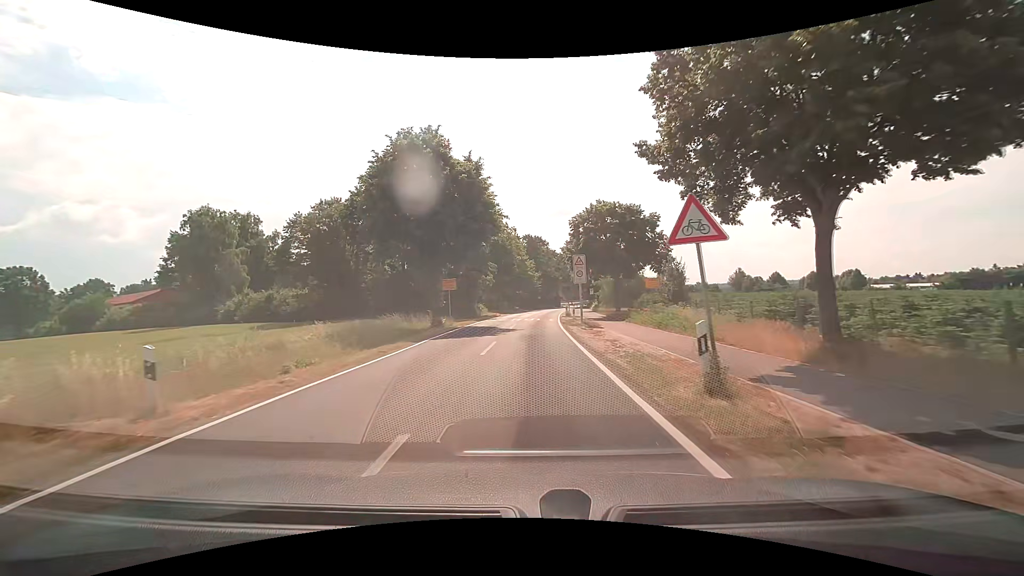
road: secondary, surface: asphalt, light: Day
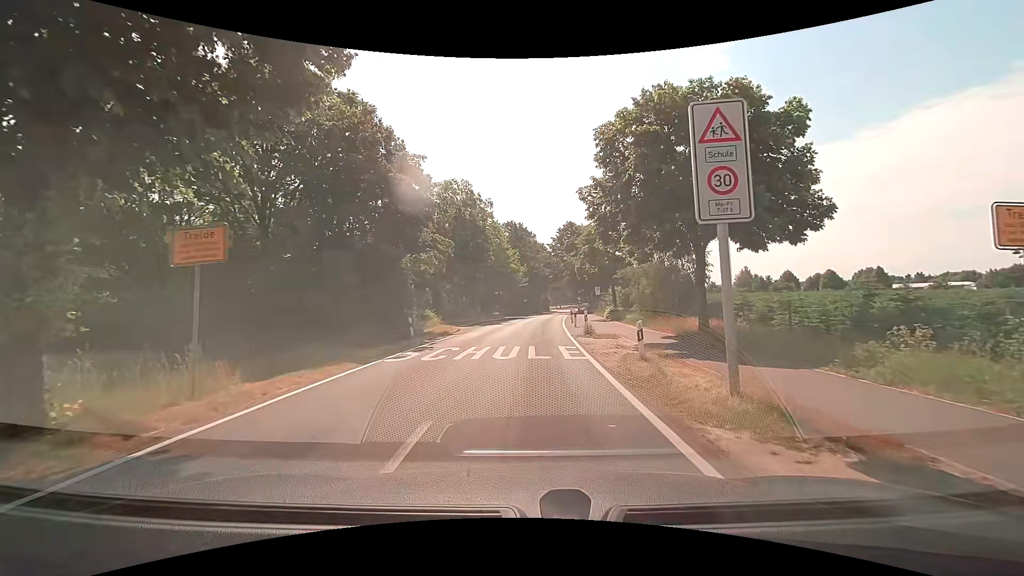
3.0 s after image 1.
(+0.2, +22.9) m; +2°
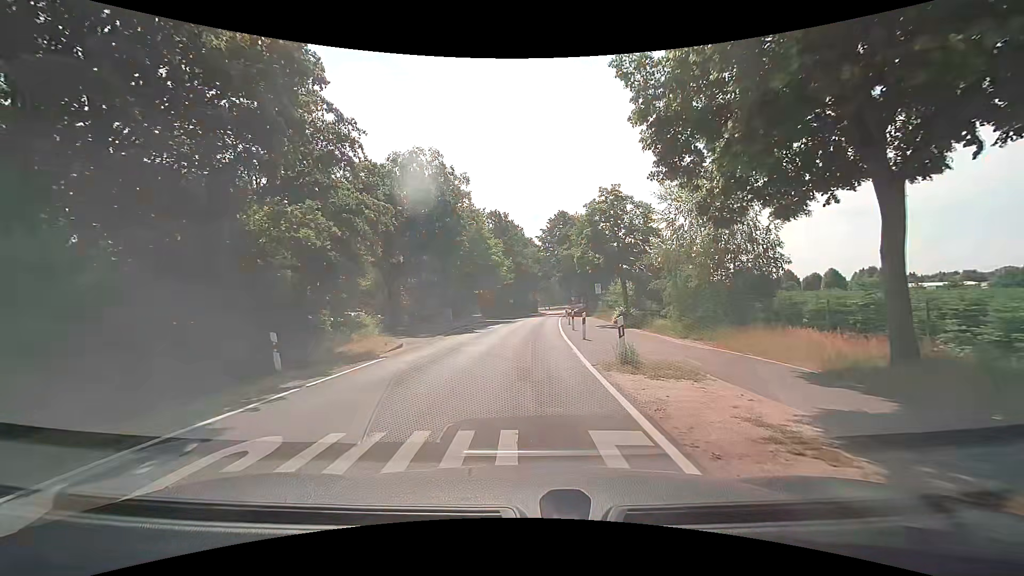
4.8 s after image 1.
(+0.1, +11.1) m; +2°
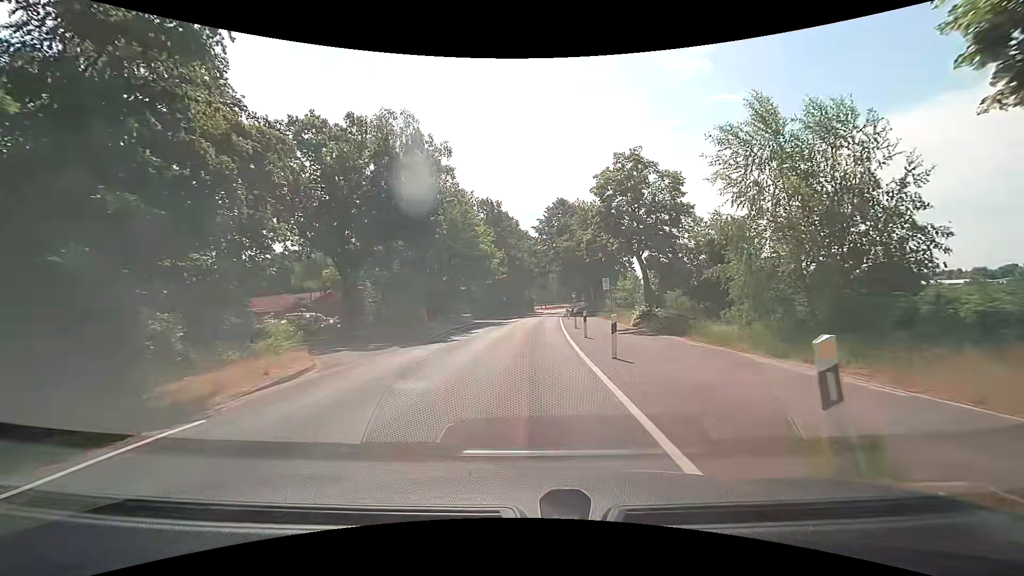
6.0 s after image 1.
(0.0, +8.0) m; 0°
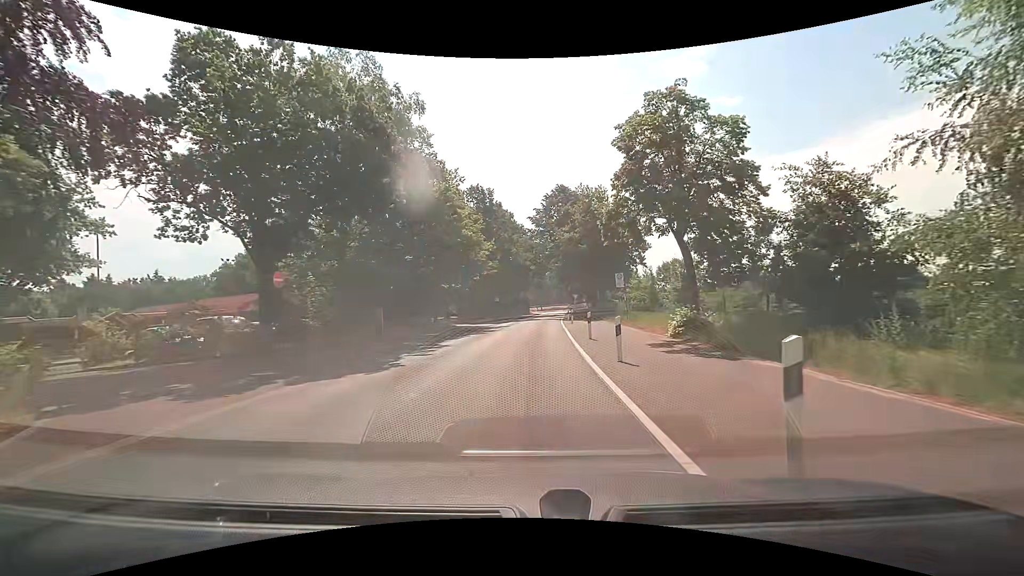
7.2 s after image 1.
(0.0, +8.4) m; +1°
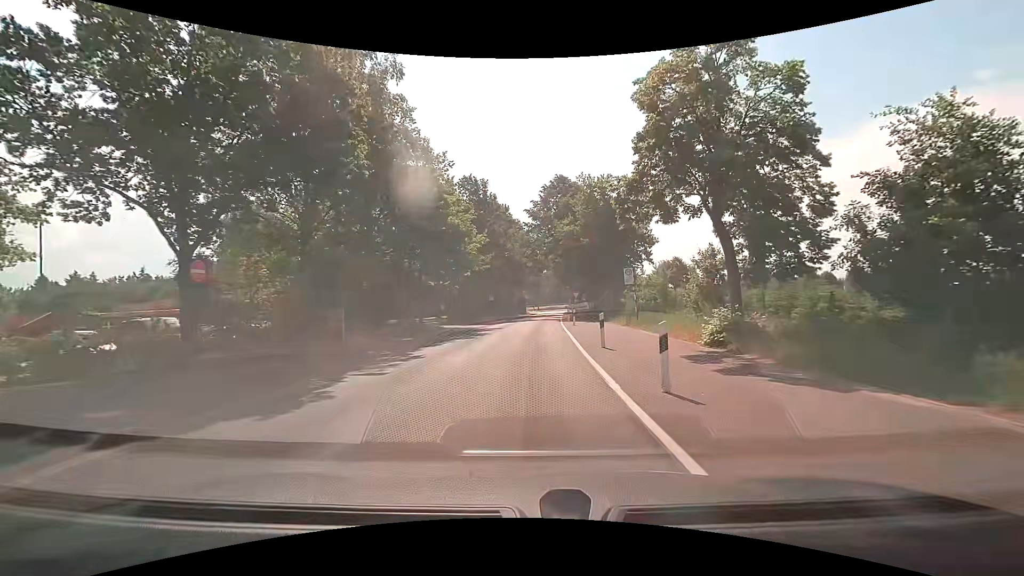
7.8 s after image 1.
(0.0, +4.3) m; 0°
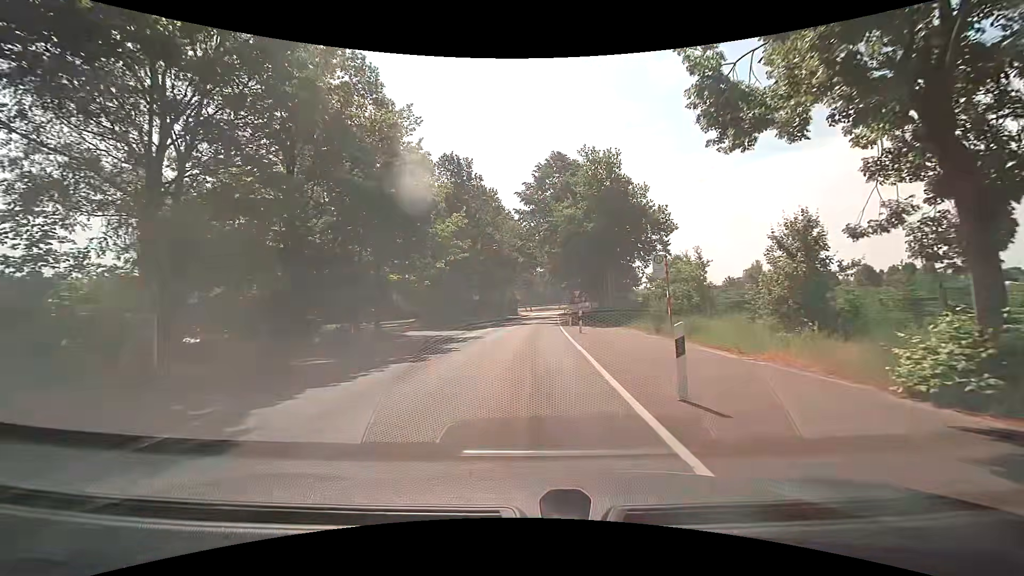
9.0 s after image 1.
(0.0, +8.7) m; +2°
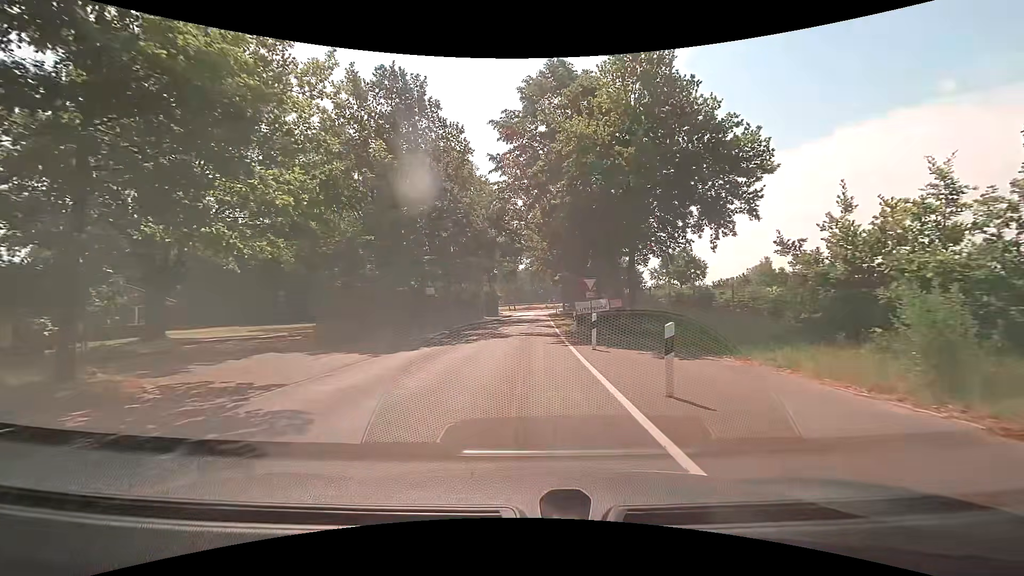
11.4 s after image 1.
(0.0, +17.7) m; +1°
(0, +10) (0, +20) (0, +30) (+1, +40) (+1, +50) (+1, +60) (+2, +70) (+2, +80) (+2, +90) (+3, +100) m
